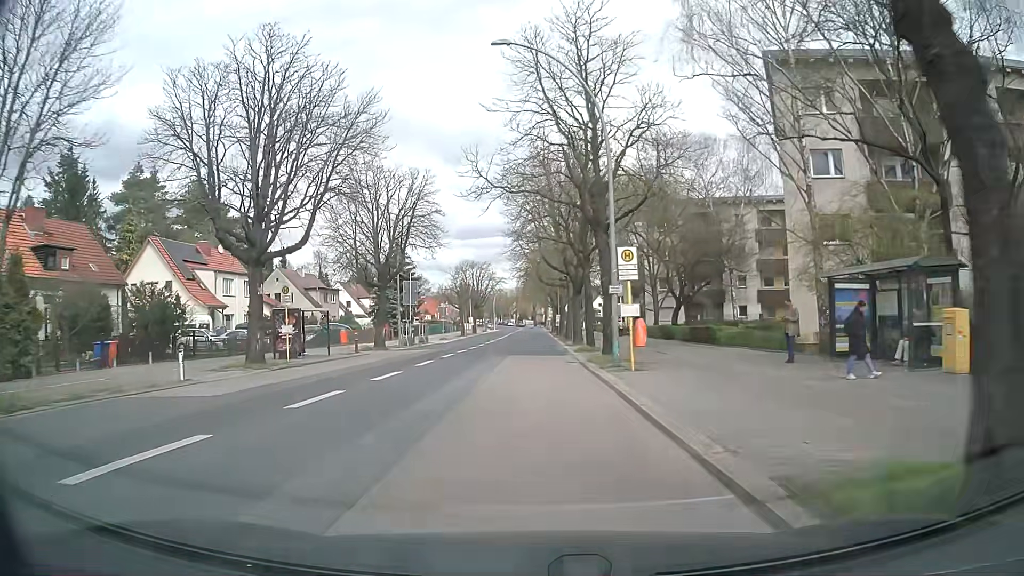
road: secondary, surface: asphalt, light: Day
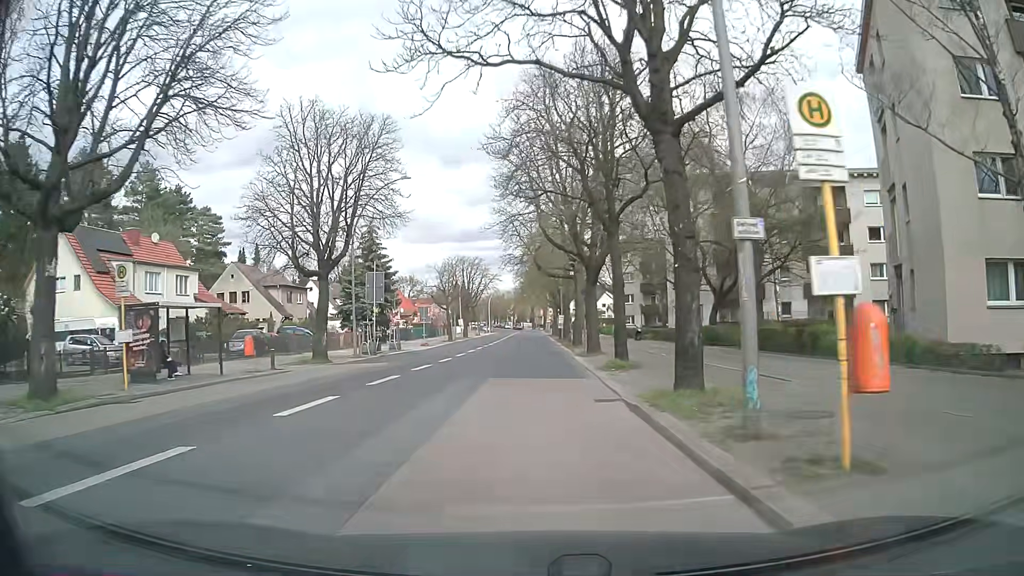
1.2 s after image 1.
(+0.1, +12.6) m; +1°
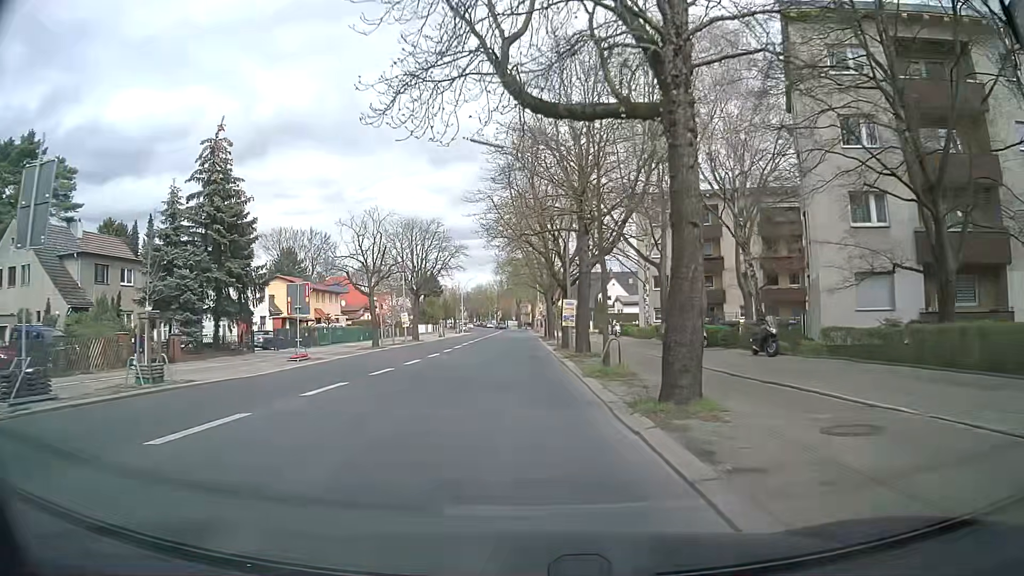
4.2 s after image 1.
(+0.1, +33.3) m; -1°
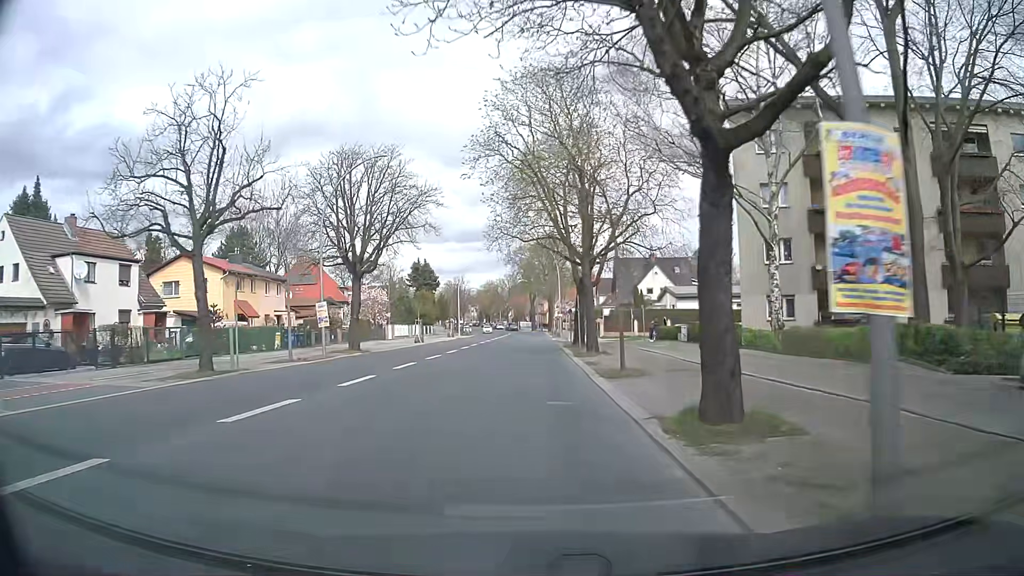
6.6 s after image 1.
(+0.4, +28.3) m; +1°
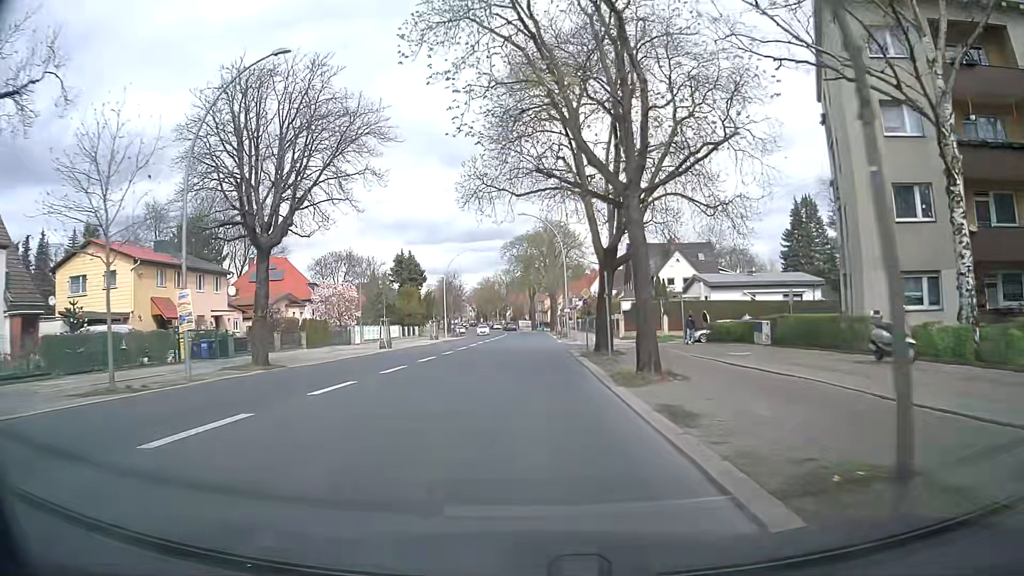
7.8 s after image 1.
(-0.2, +14.4) m; 0°
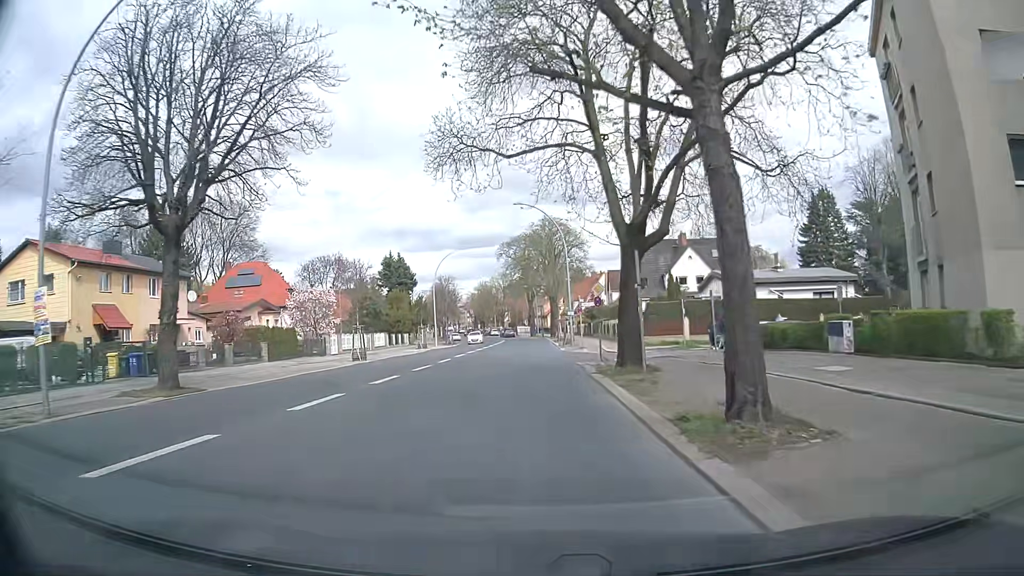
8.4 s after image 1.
(-0.1, +7.2) m; -1°
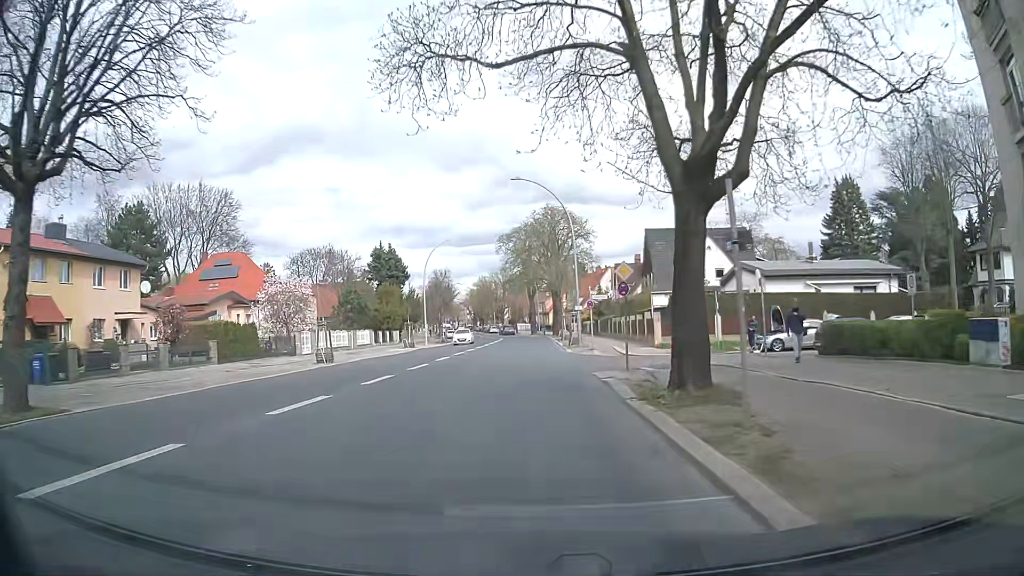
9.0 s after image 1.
(0.0, +7.2) m; 0°
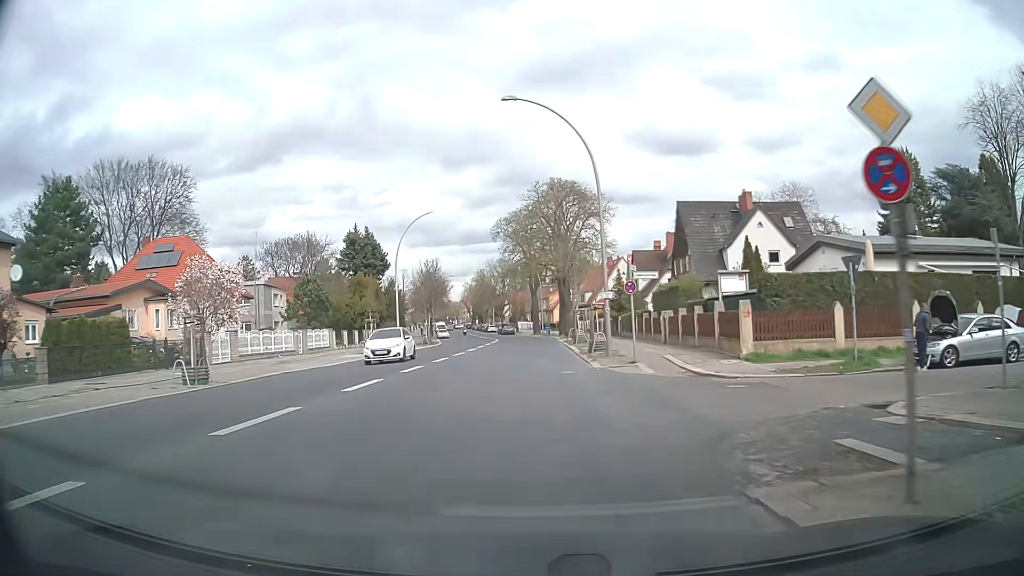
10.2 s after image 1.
(-0.1, +14.3) m; 0°
(0, +10) (0, +20) (0, +30) (-1, +40) (-1, +50) (-2, +60) (-3, +70) (-4, +80) (-6, +90) (-7, +100) m
